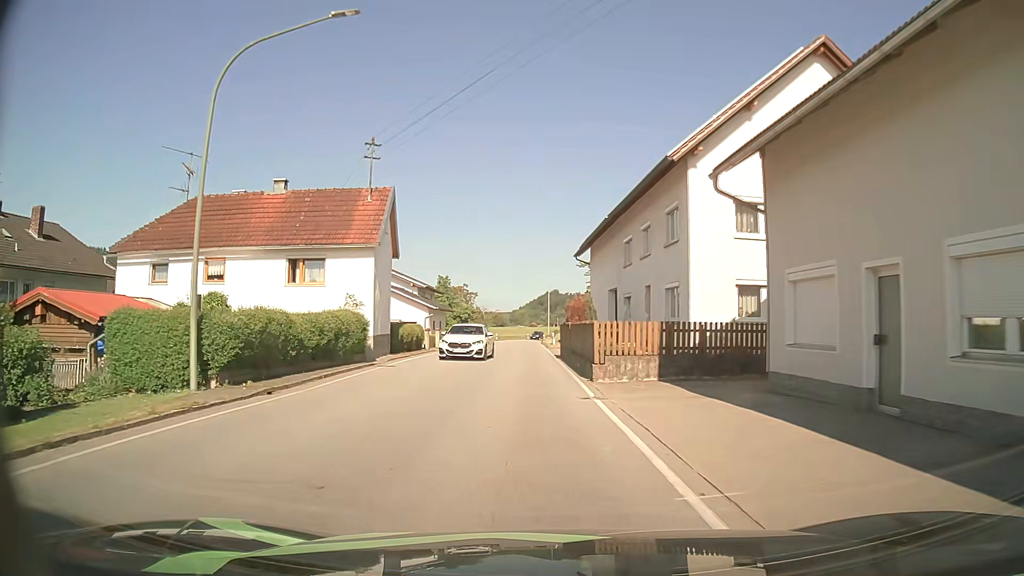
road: secondary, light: Day
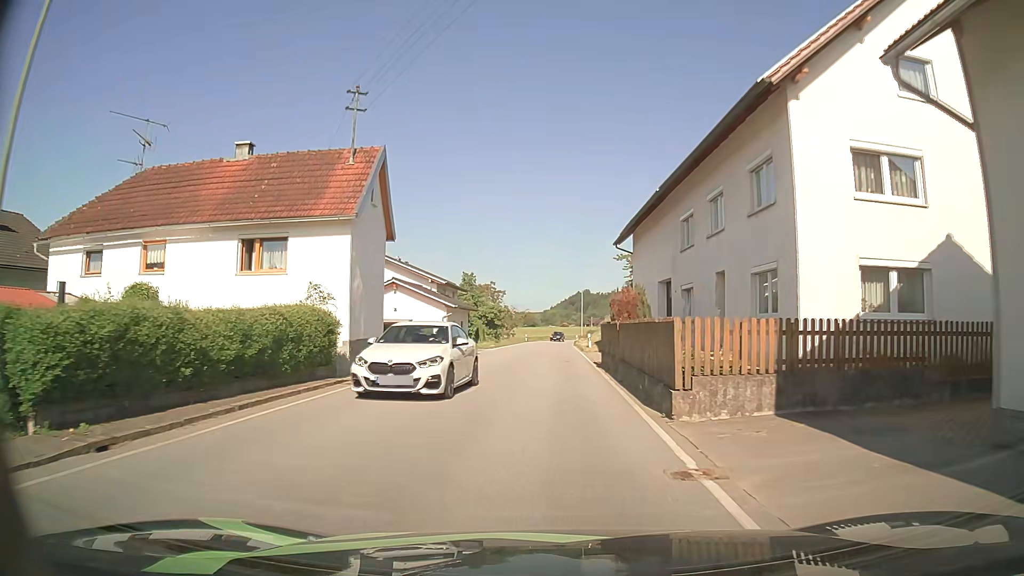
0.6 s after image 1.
(-0.2, +6.5) m; -3°
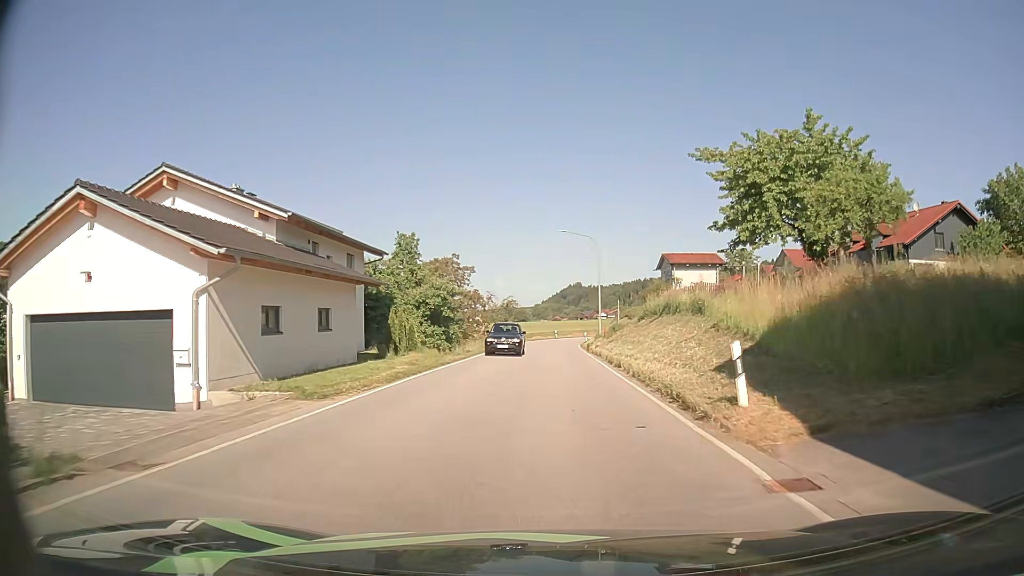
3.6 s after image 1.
(0.0, +34.2) m; +1°
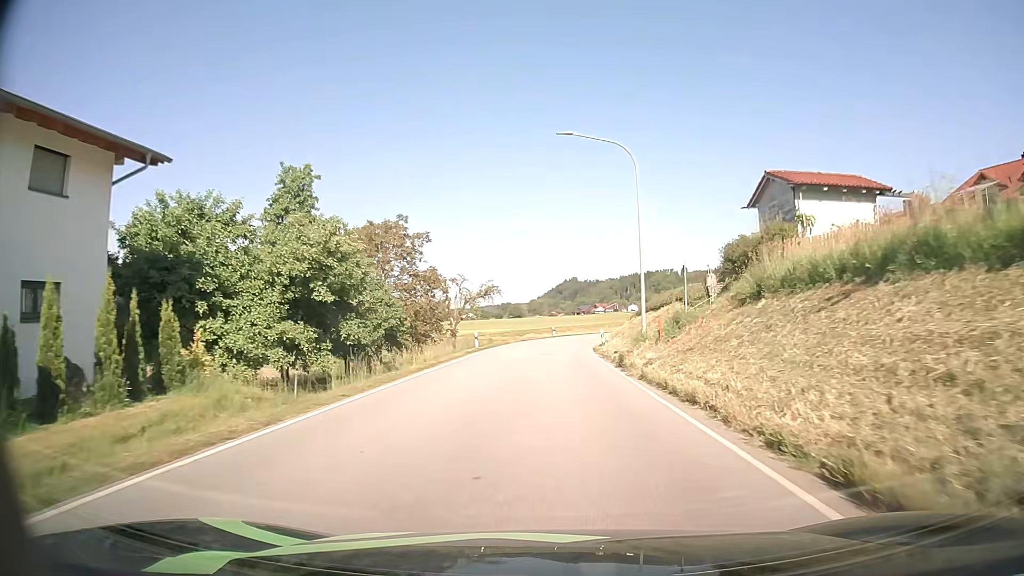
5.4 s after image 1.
(+0.1, +22.4) m; 0°
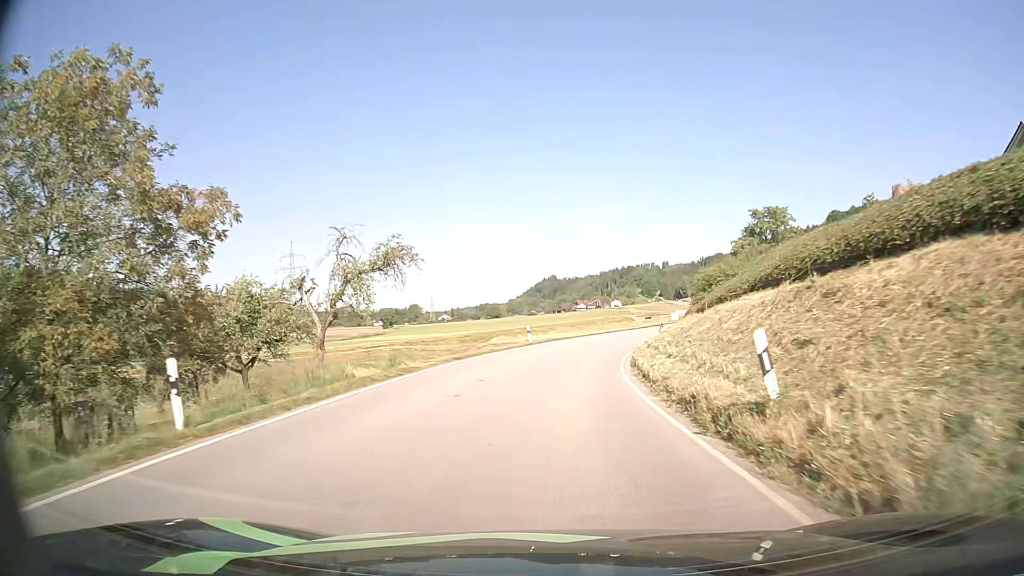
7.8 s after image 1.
(+0.4, +30.4) m; +1°
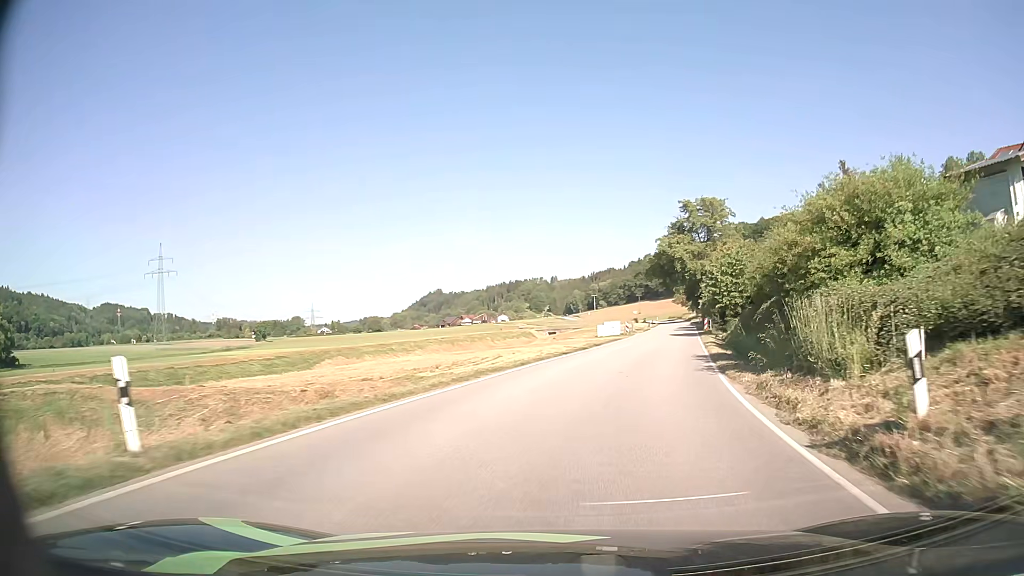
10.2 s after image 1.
(+1.6, +31.6) m; +9°
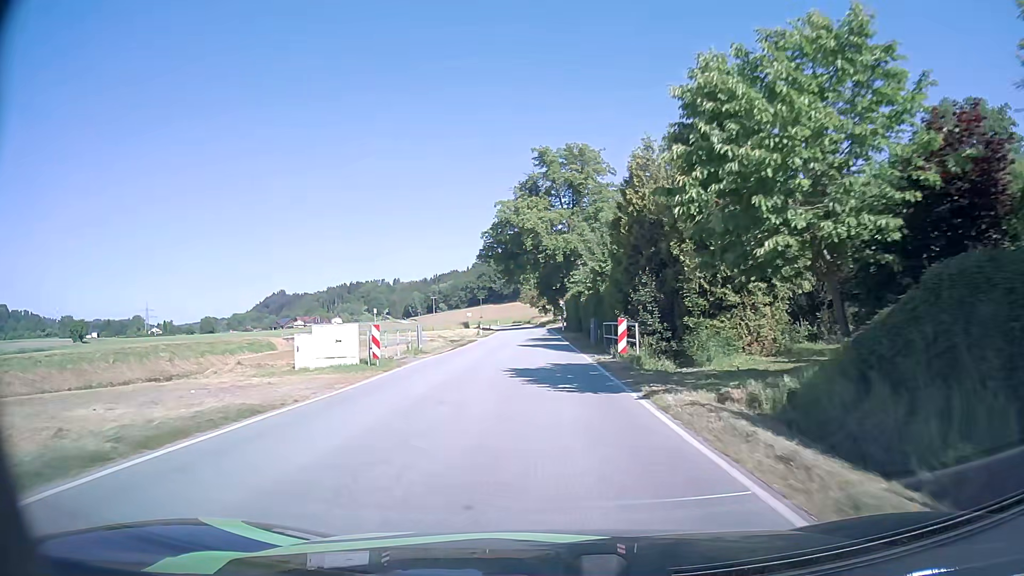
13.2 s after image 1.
(+7.6, +41.7) m; +13°
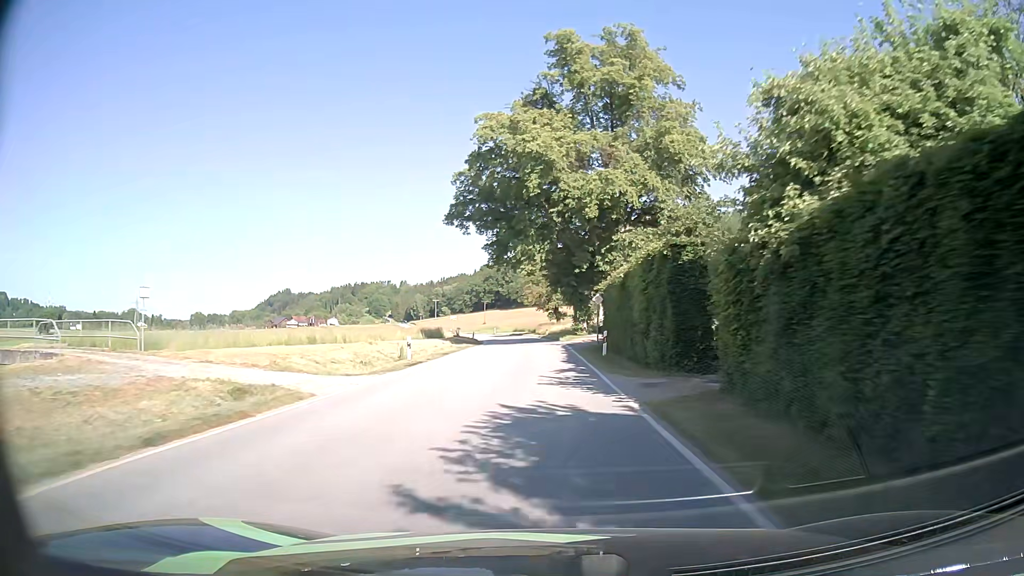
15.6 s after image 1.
(-0.5, +37.1) m; -1°
(0, +10) (0, +20) (0, +30) (0, +40) (-1, +50) (-1, +60) (-2, +70) (-3, +80) (-5, +90) (-7, +100) m
